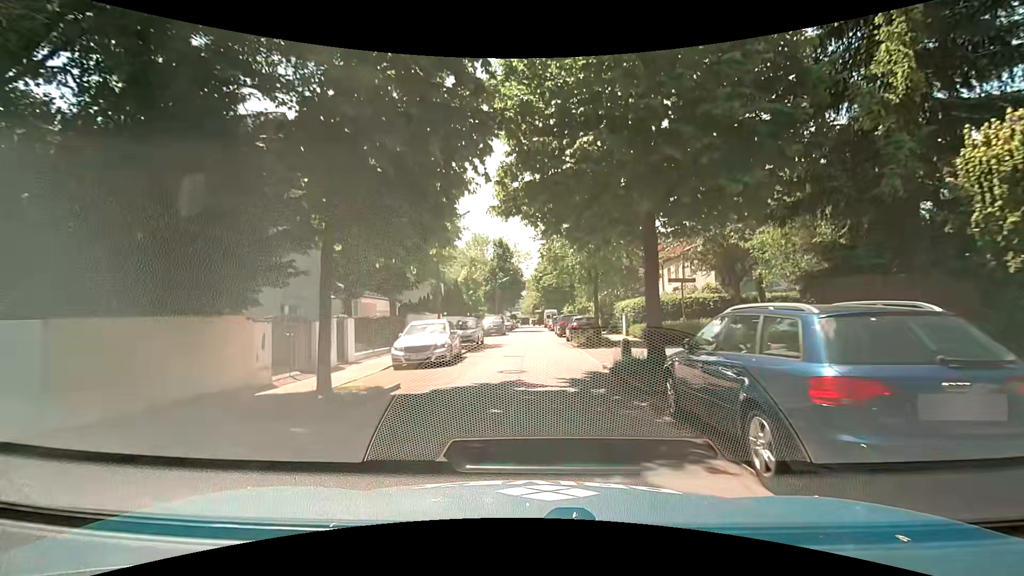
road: residential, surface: asphalt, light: Day
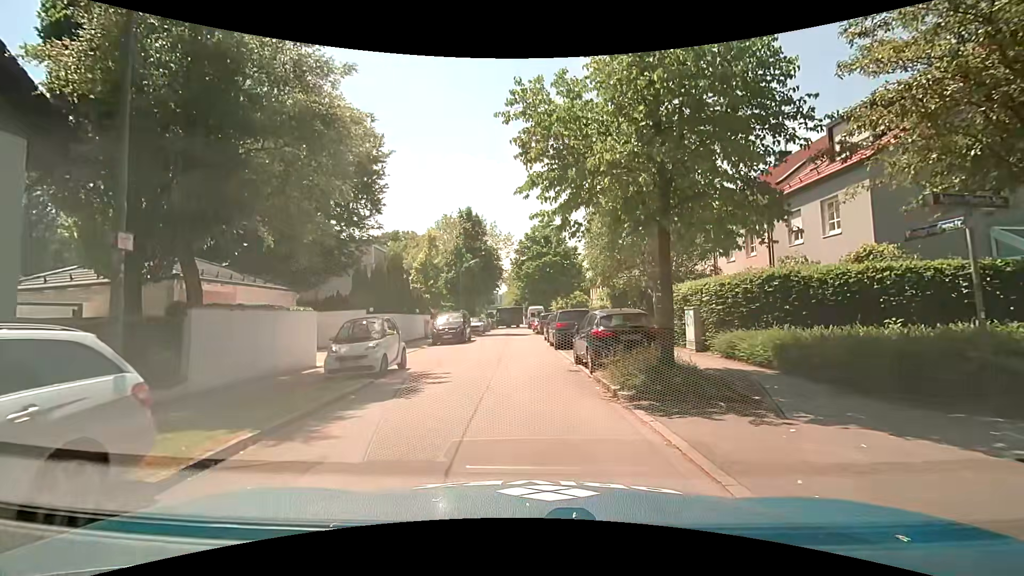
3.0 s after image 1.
(+0.2, +15.1) m; 0°
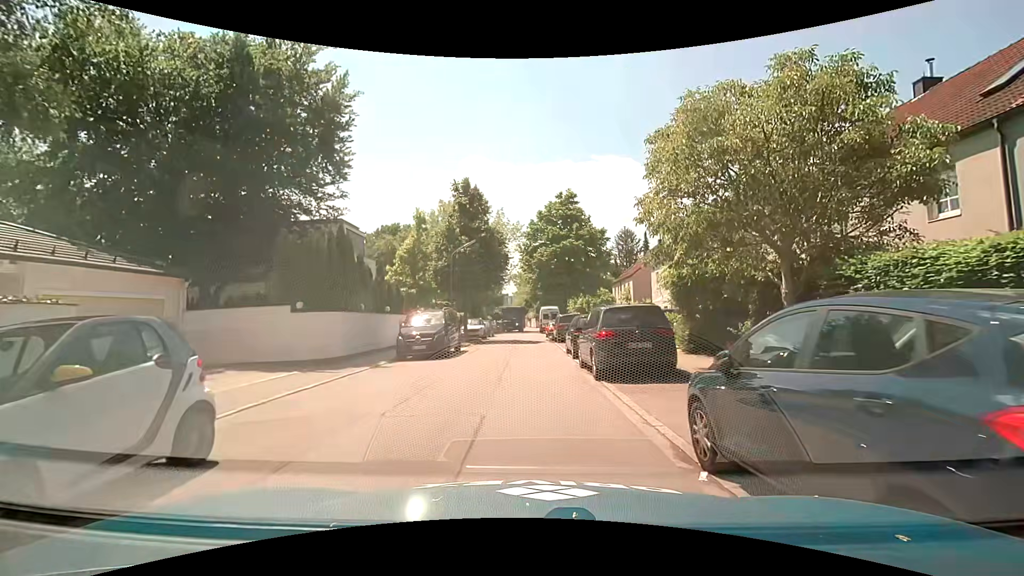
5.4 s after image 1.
(+0.1, +9.6) m; -1°
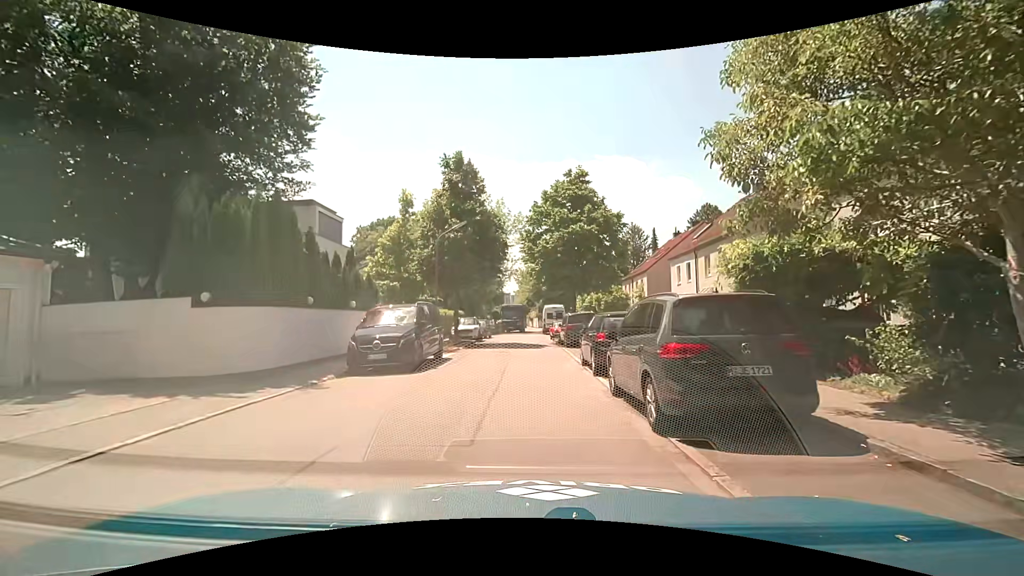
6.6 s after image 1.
(+0.1, +5.1) m; 0°
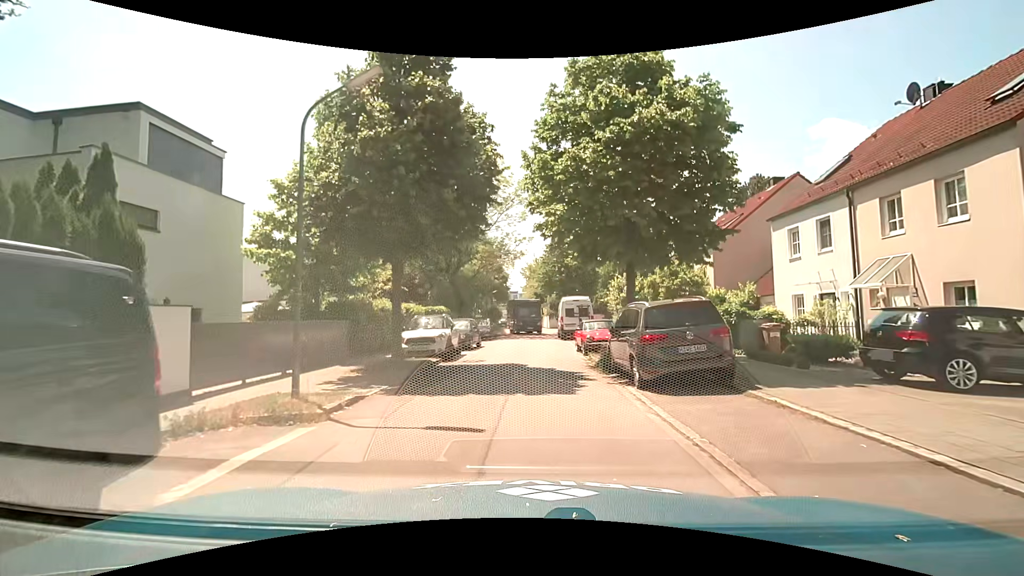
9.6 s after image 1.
(+0.1, +14.3) m; 0°
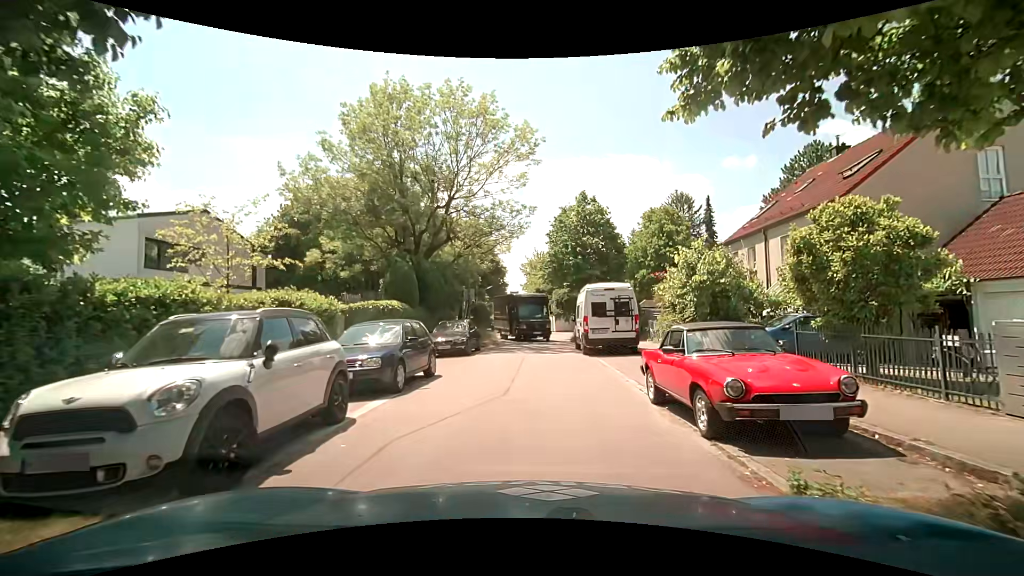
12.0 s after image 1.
(-0.1, +12.3) m; 0°
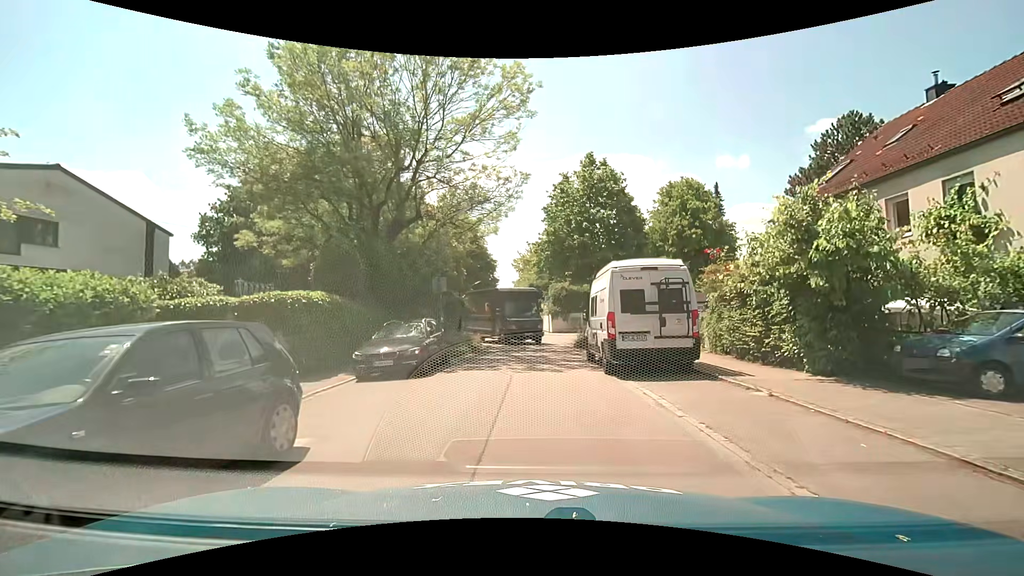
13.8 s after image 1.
(-0.1, +7.1) m; 0°
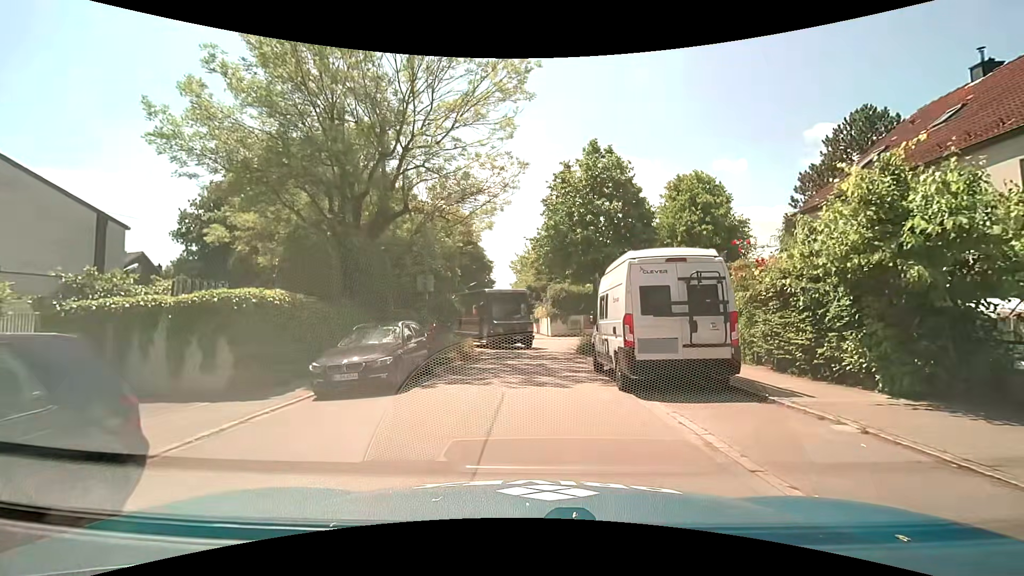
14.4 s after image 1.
(0.0, +2.3) m; 0°
(0, +10) (0, +20) (+1, +30) (-1, +40) (-1, +50) (-2, +60) (-2, +70) (-3, +80) (-5, +90) (-6, +100) m
